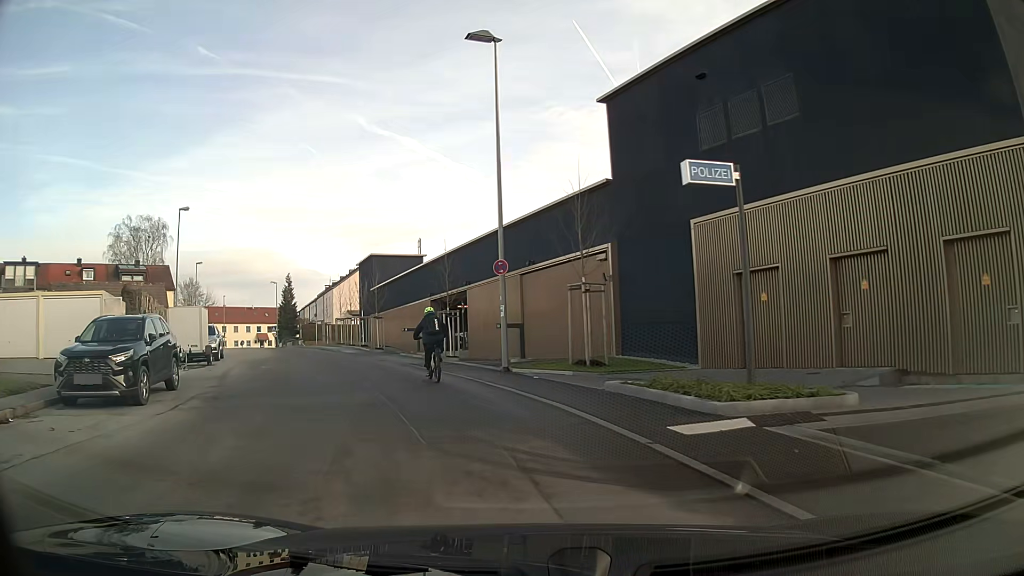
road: residential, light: Day
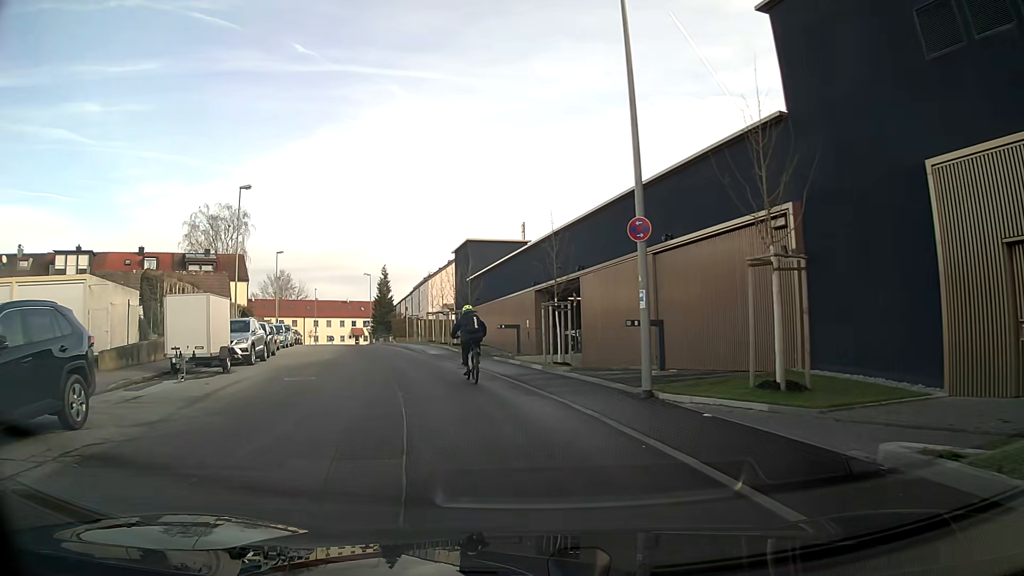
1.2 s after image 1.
(-0.5, +7.0) m; -9°
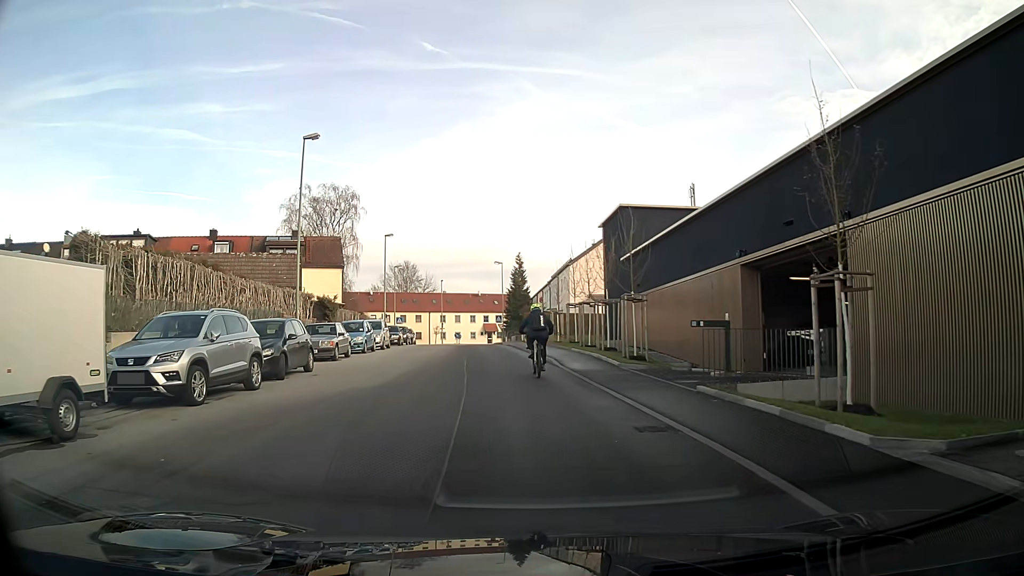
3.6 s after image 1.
(-1.3, +12.1) m; -11°
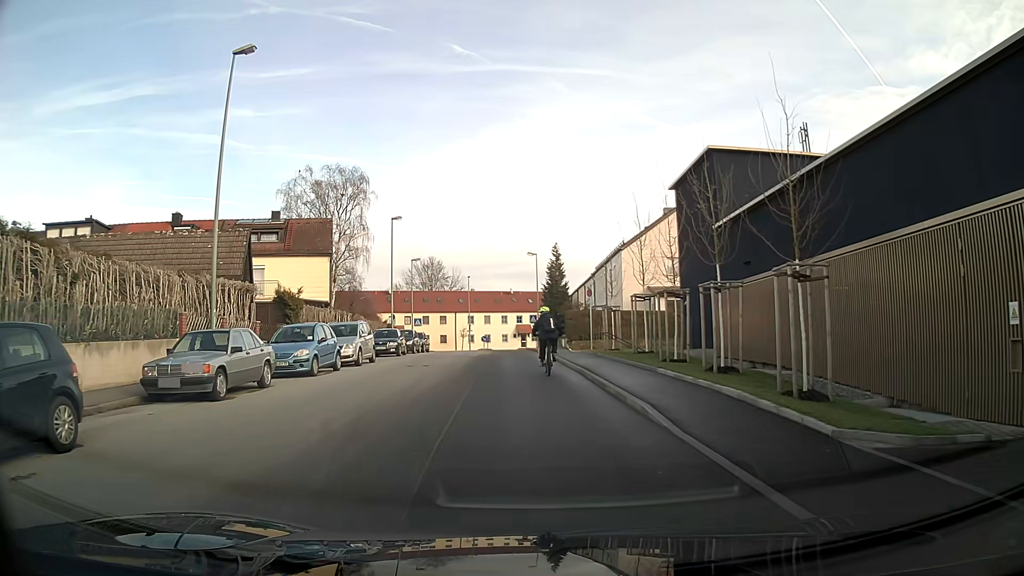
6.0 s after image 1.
(-0.3, +12.0) m; -2°
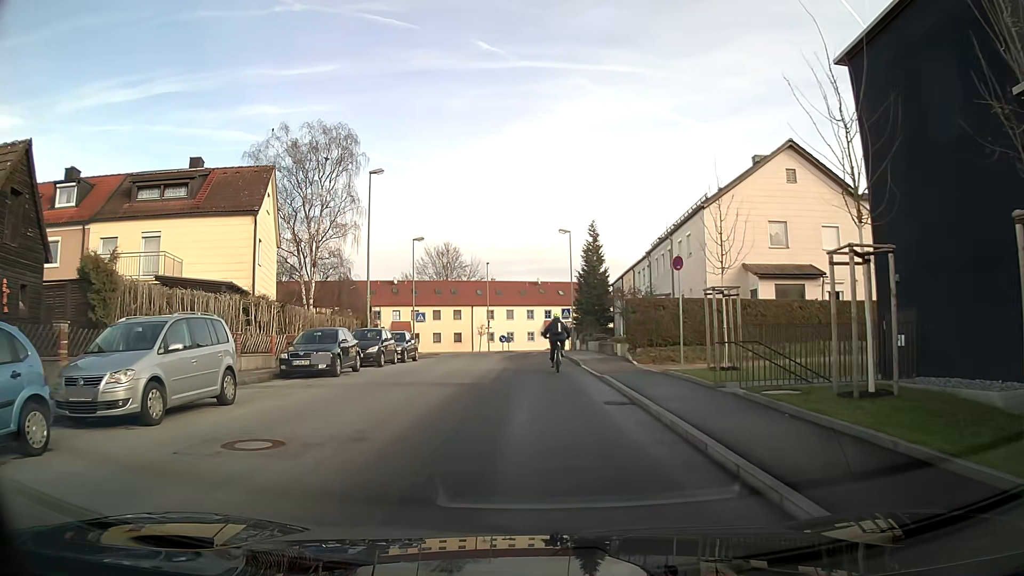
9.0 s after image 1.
(-0.4, +15.2) m; -2°
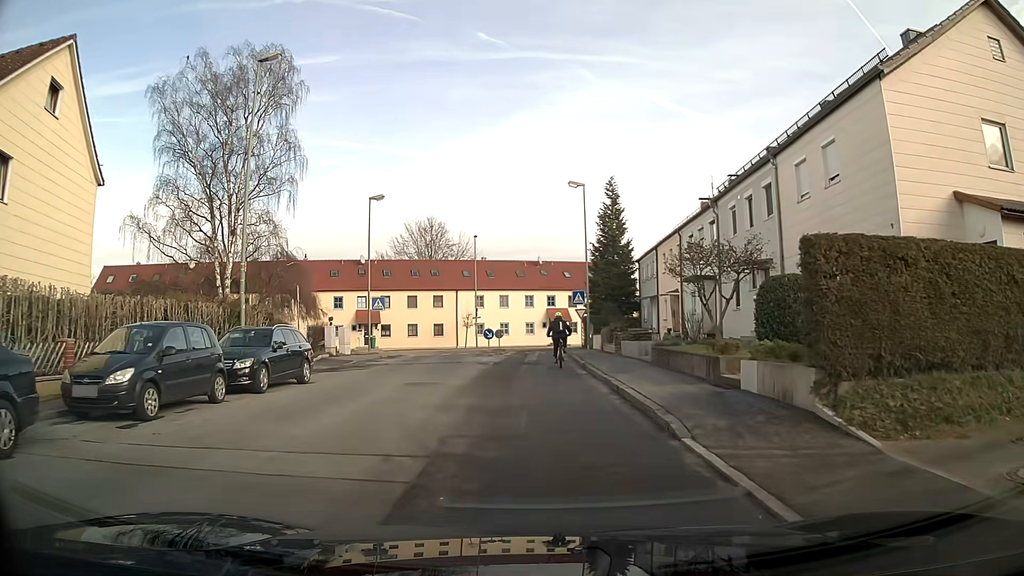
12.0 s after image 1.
(0.0, +16.2) m; 0°
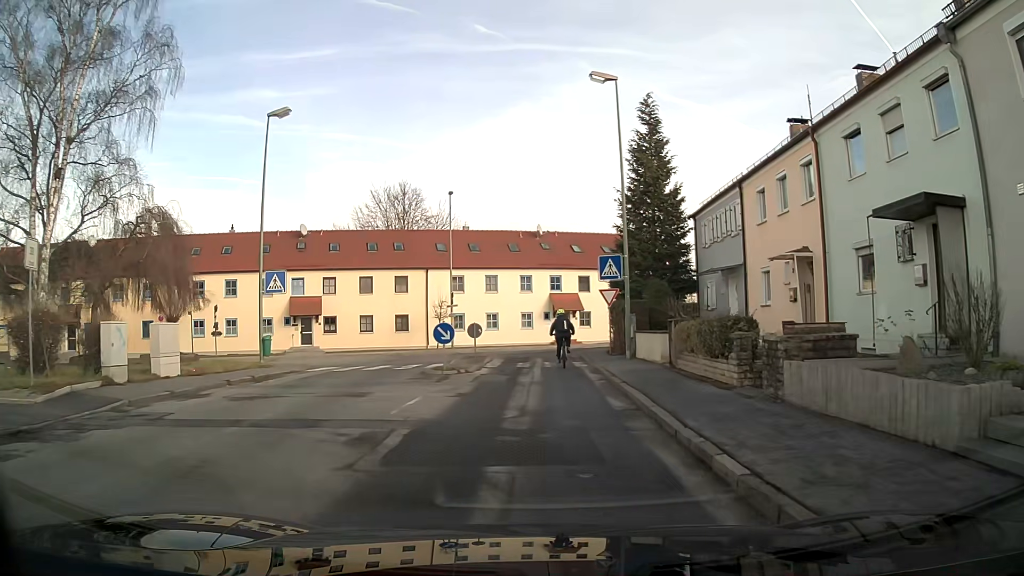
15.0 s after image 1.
(-0.1, +17.5) m; 0°
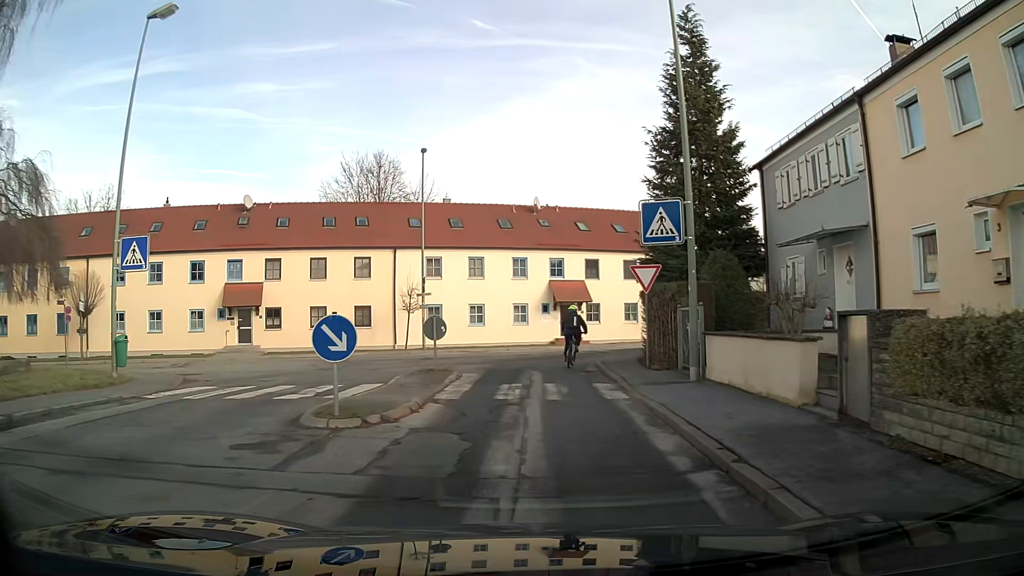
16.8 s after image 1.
(+0.1, +9.9) m; +1°
(0, +10) (0, +20) (+4, +29) (+12, +34) (+21, +38) (+31, +41) (+41, +44) (+50, +47) (+59, +50) (+69, +53) m
